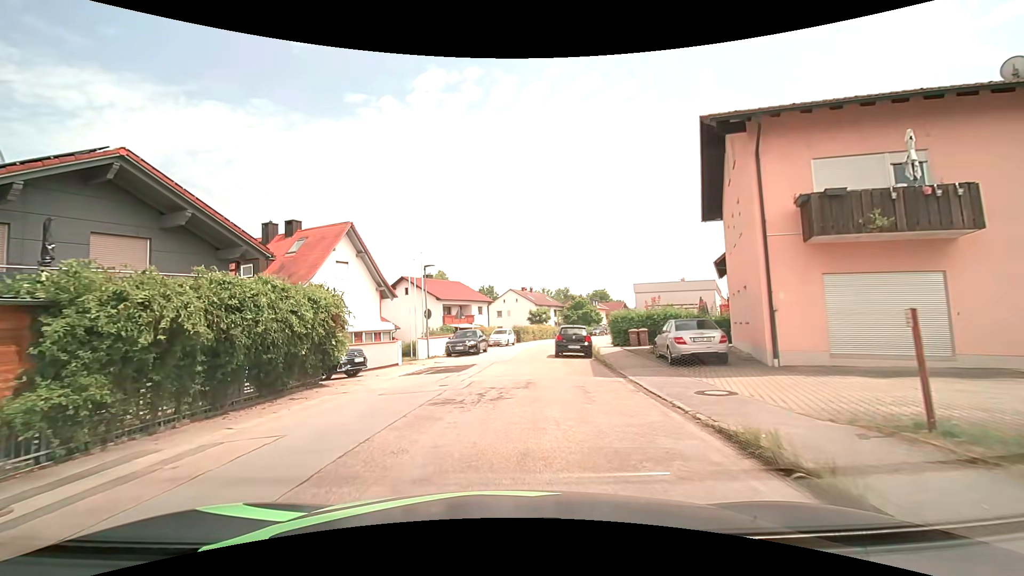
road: residential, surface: asphalt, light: Day
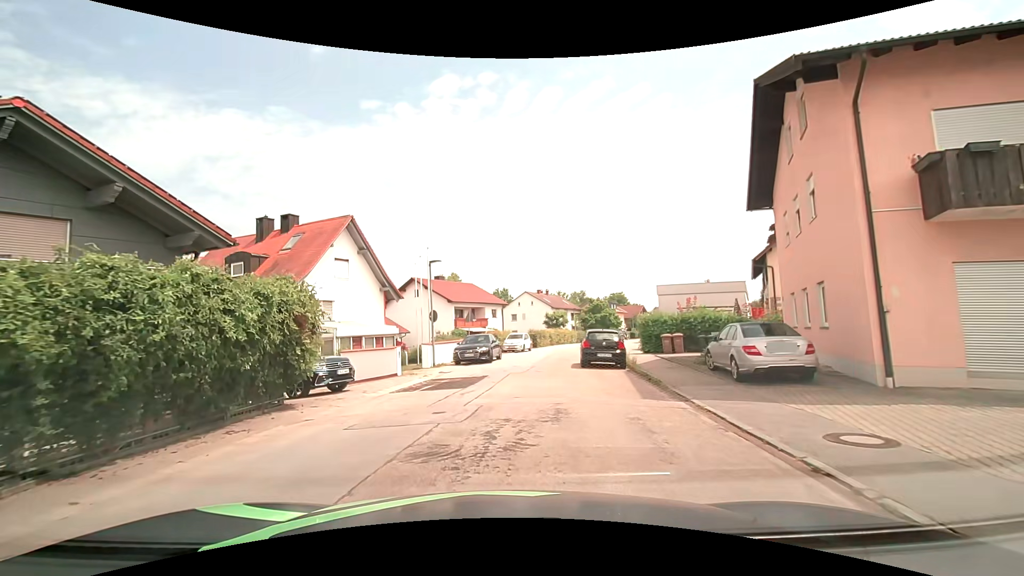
(-0.1, +3.5) m; -2°
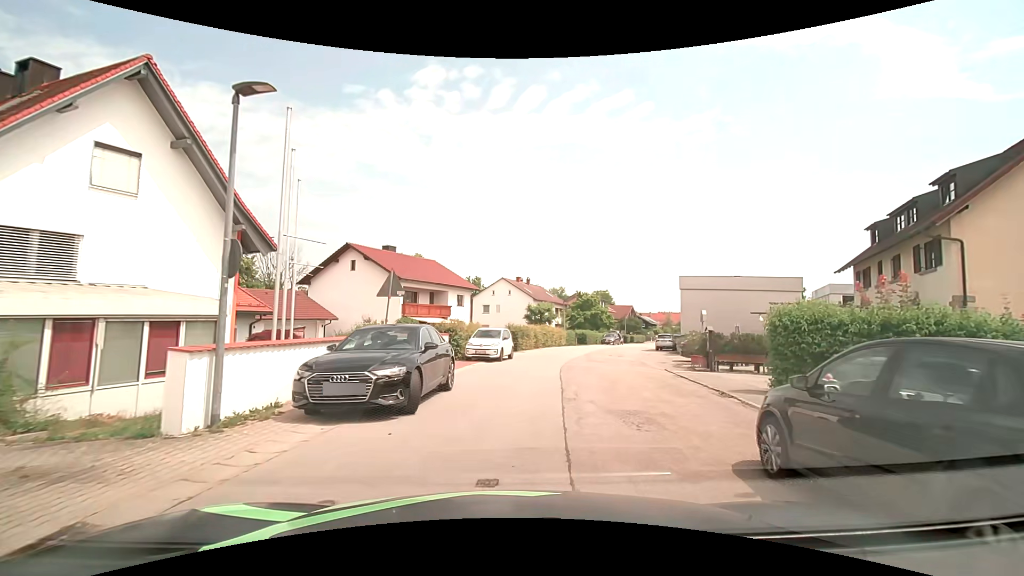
(0.0, +16.5) m; +3°
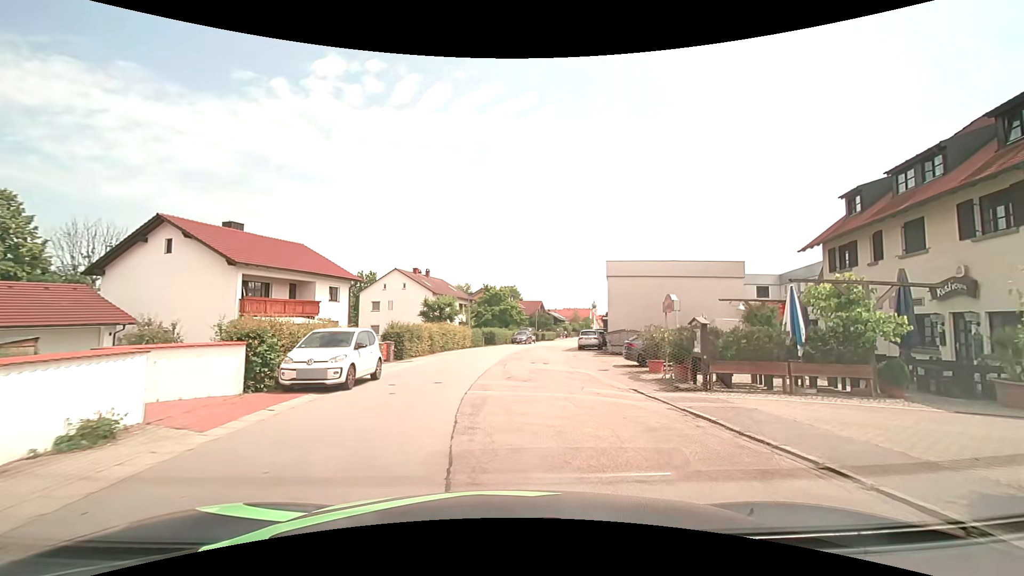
(+1.0, +9.6) m; +12°
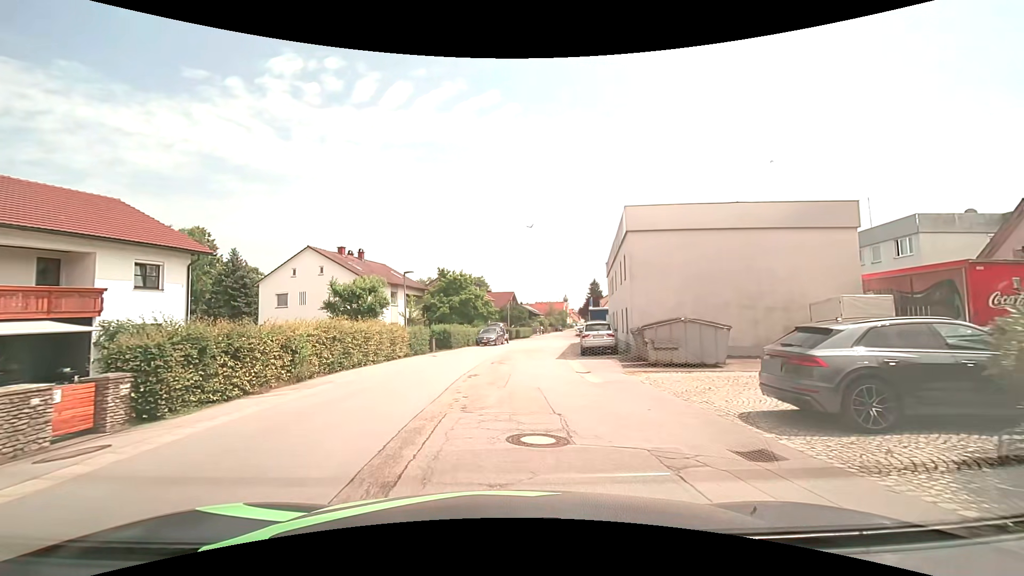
(+0.6, +16.1) m; +4°
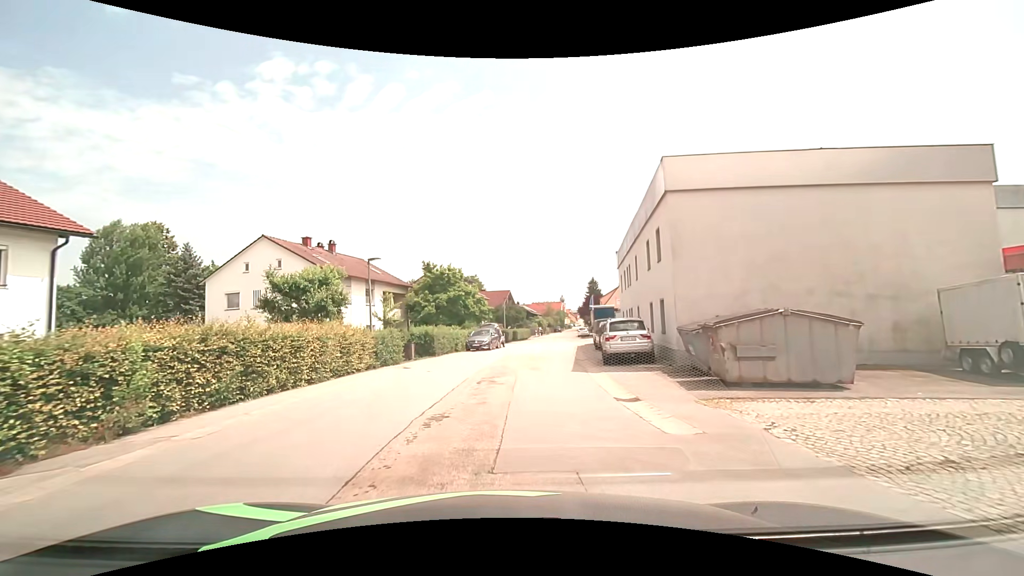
(0.0, +6.7) m; 0°
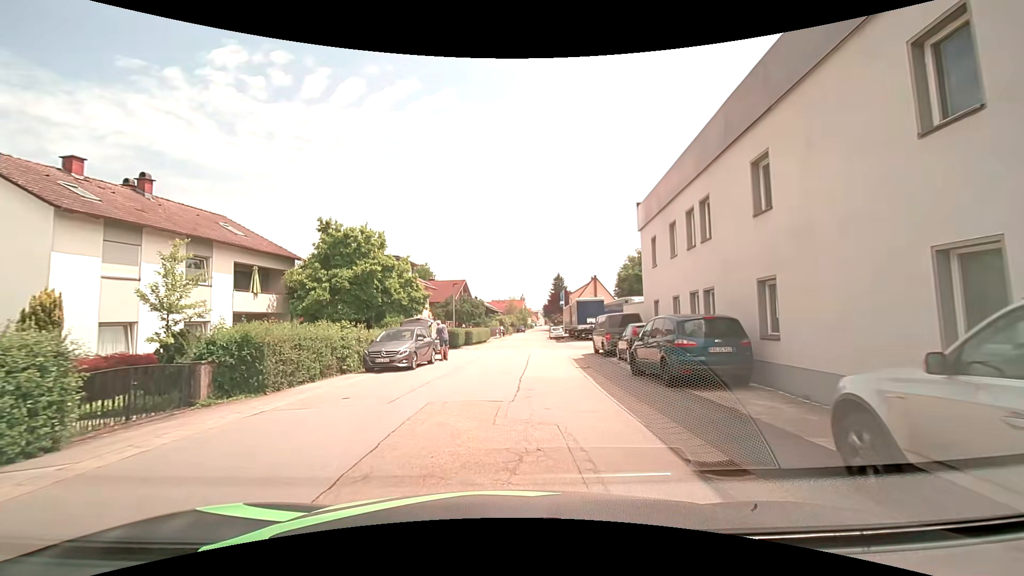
(+0.5, +17.0) m; +4°
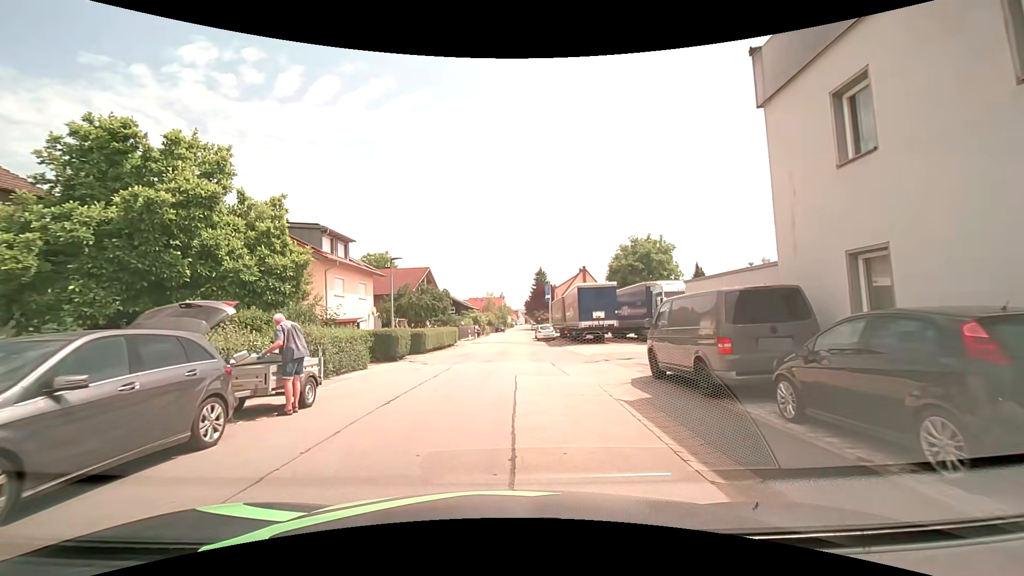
(+0.7, +14.0) m; +3°
(0, +10) (0, +20) (+1, +30) (+1, +40) (+1, +50) (+2, +60) (+2, +70) (+2, +80) (+3, +90) (+3, +100) m
